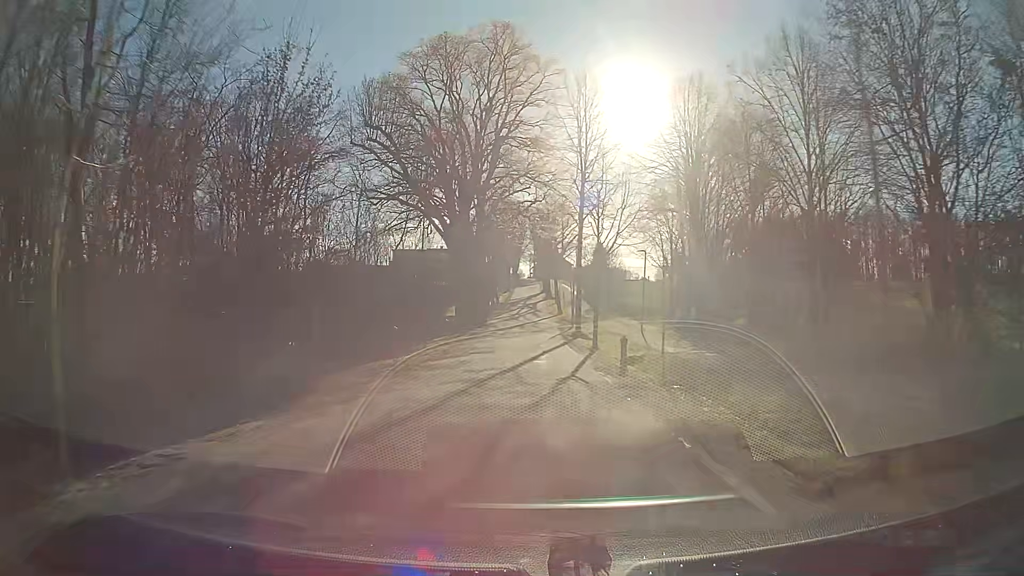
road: secondary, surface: asphalt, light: Day
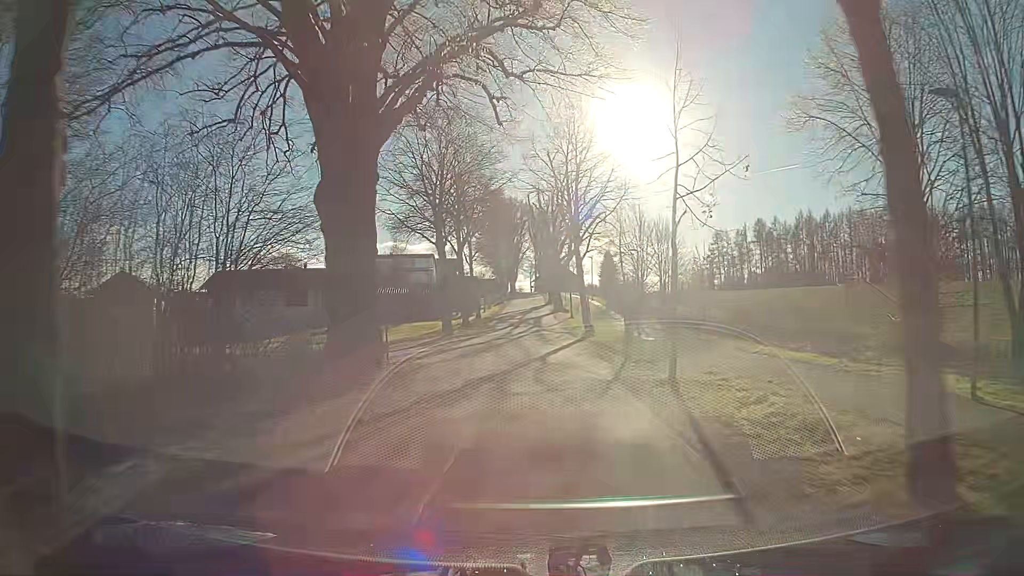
(+0.1, +32.7) m; 0°
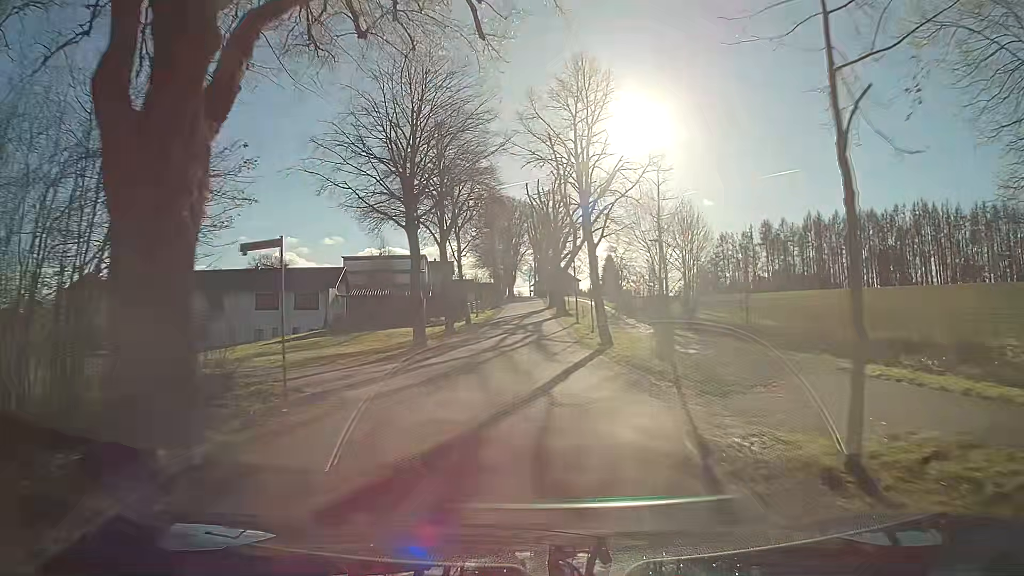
(0.0, +8.0) m; 0°
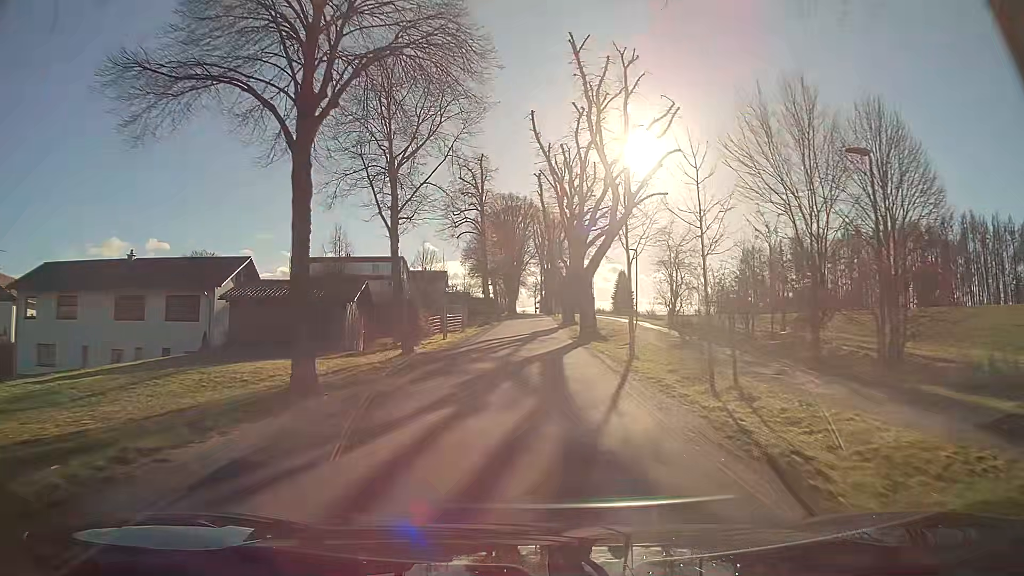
(-0.1, +23.7) m; 0°
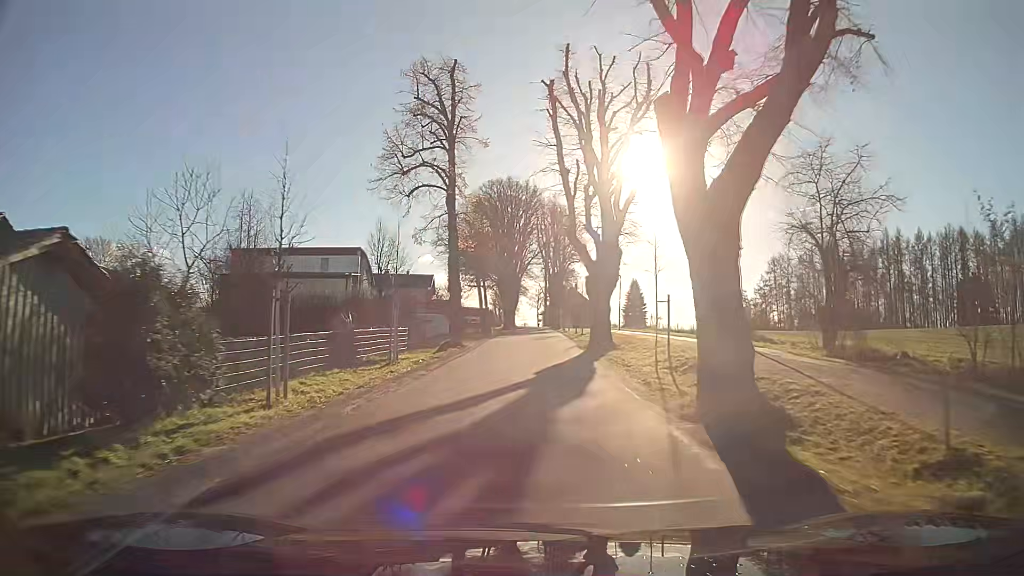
(0.0, +23.2) m; 0°
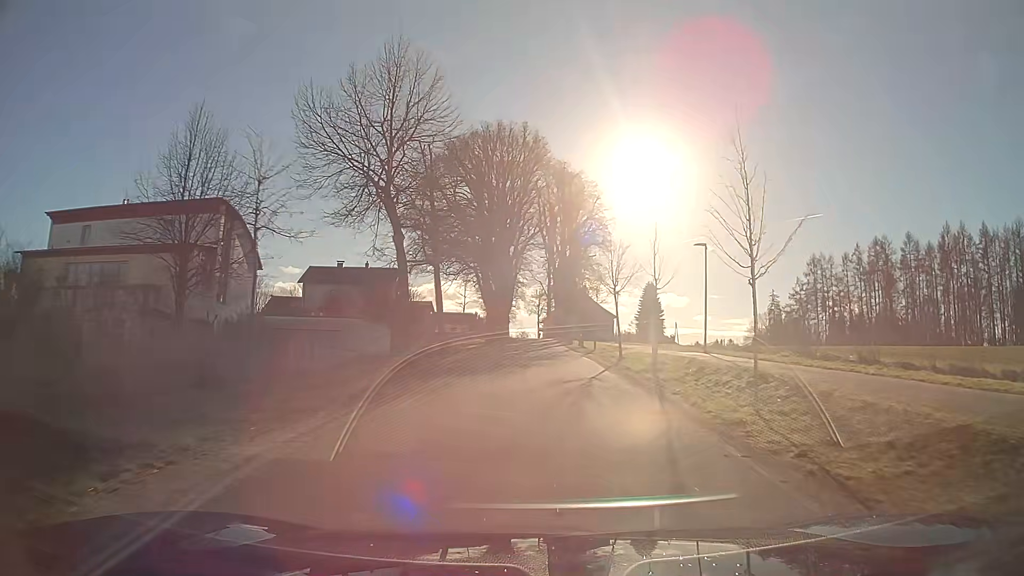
(0.0, +30.3) m; 0°
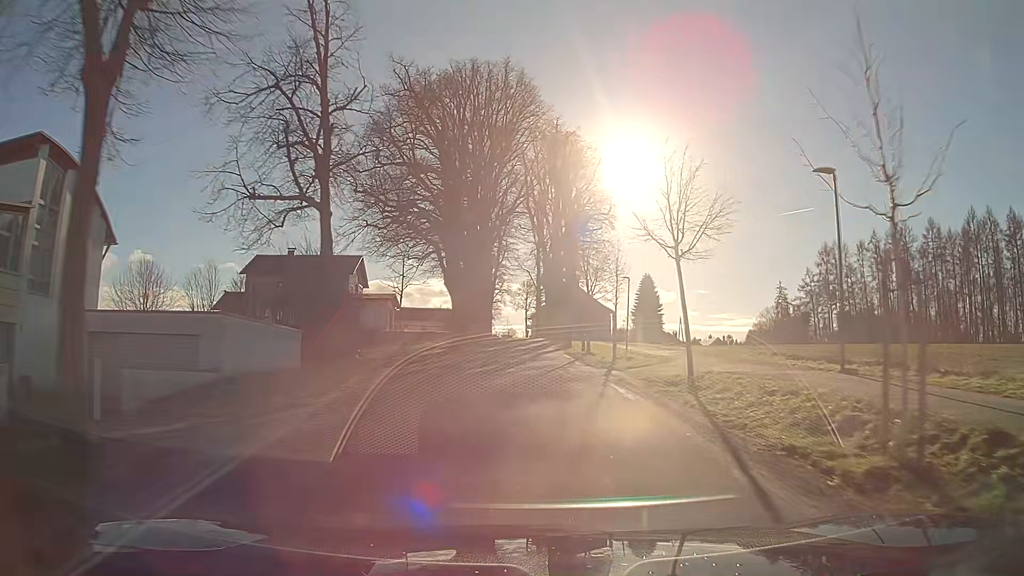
(+0.1, +15.0) m; +1°
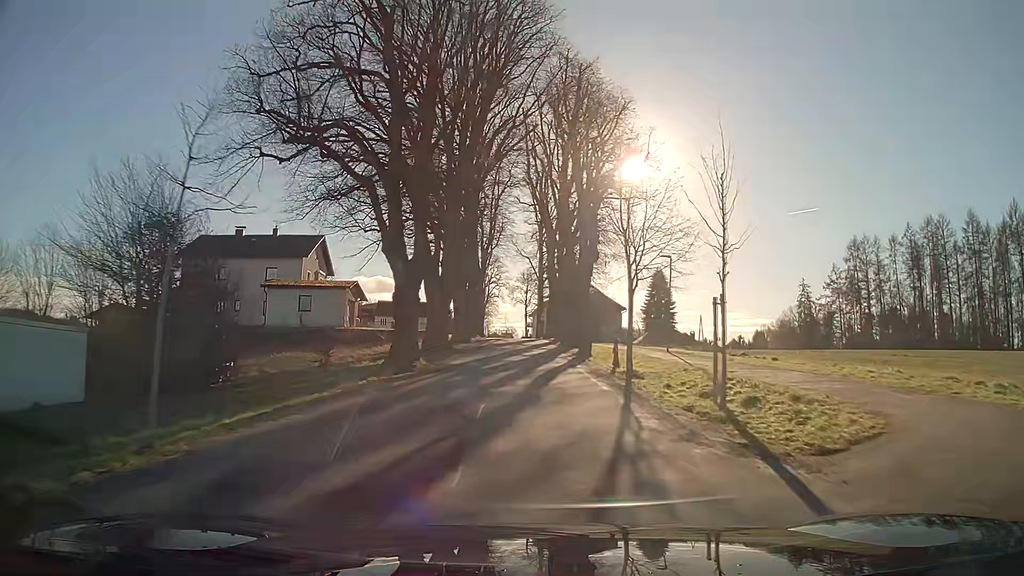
(0.0, +15.0) m; 0°
(0, +10) (0, +20) (0, +30) (0, +40) (-1, +50) (-1, +60) (-2, +70) (-2, +80) (-3, +90) (-3, +100) m
